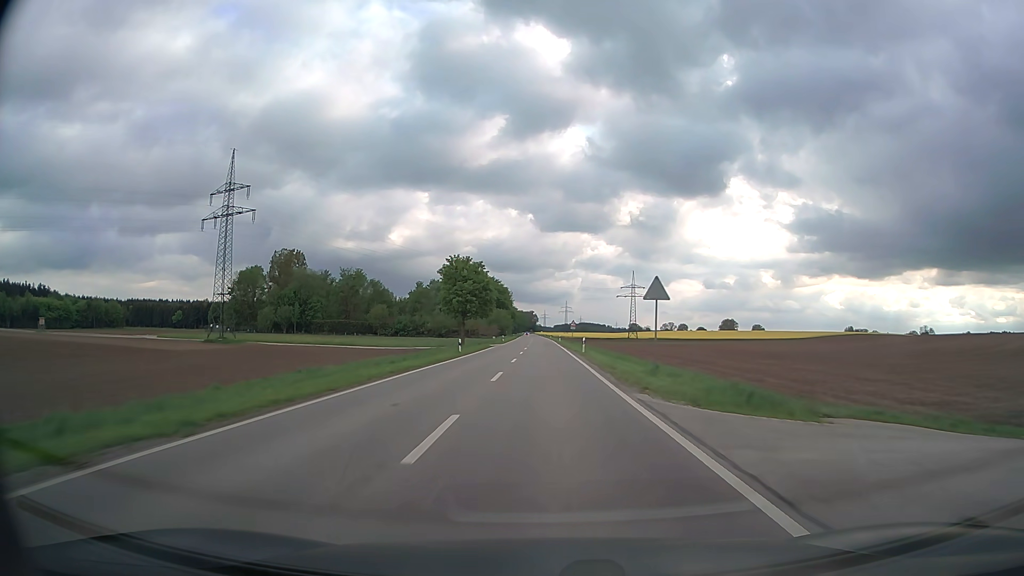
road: secondary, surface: asphalt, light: Day
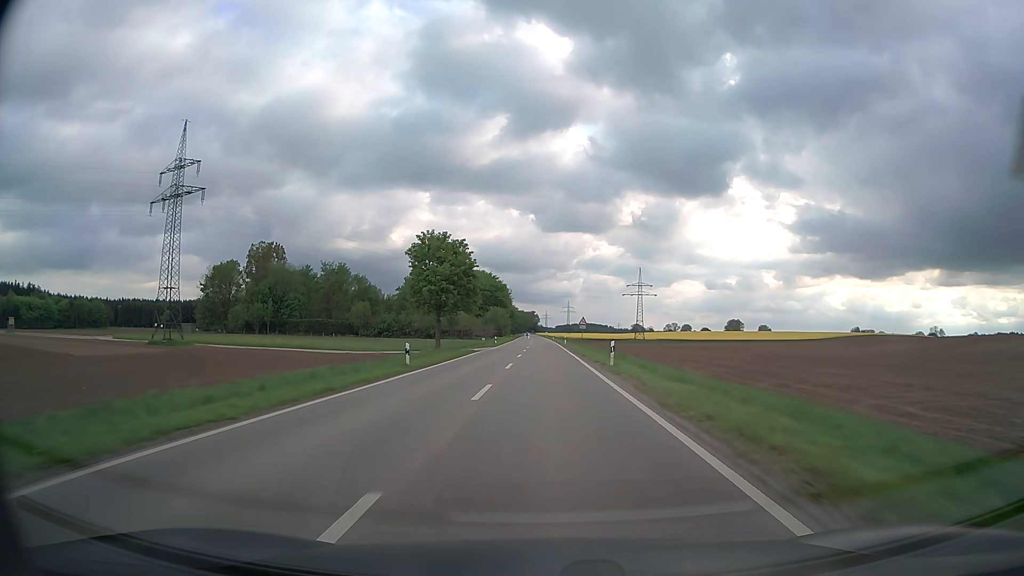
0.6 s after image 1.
(0.0, +17.4) m; 0°
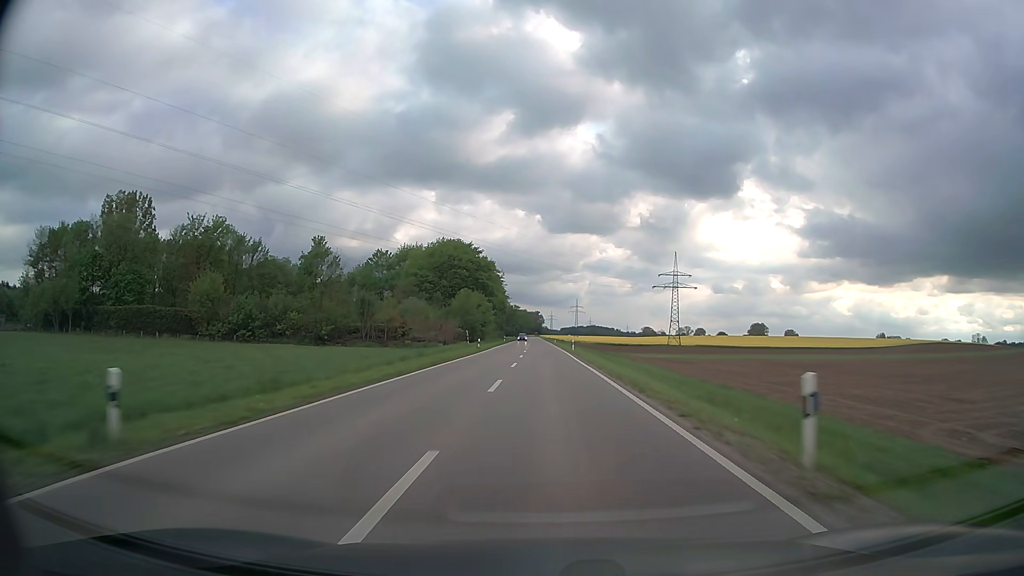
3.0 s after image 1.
(-0.3, +69.7) m; 0°
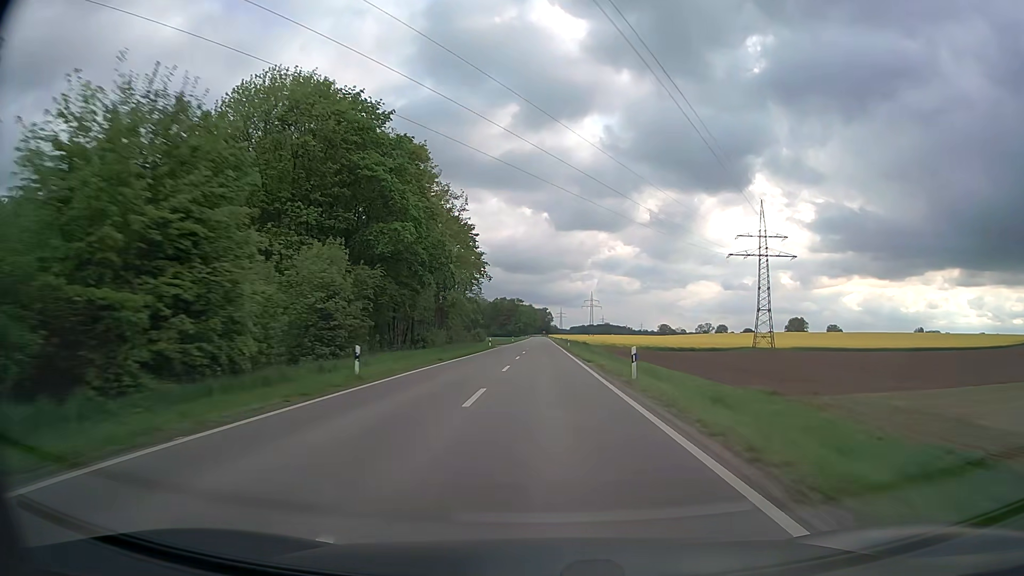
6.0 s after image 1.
(-0.6, +87.1) m; -1°
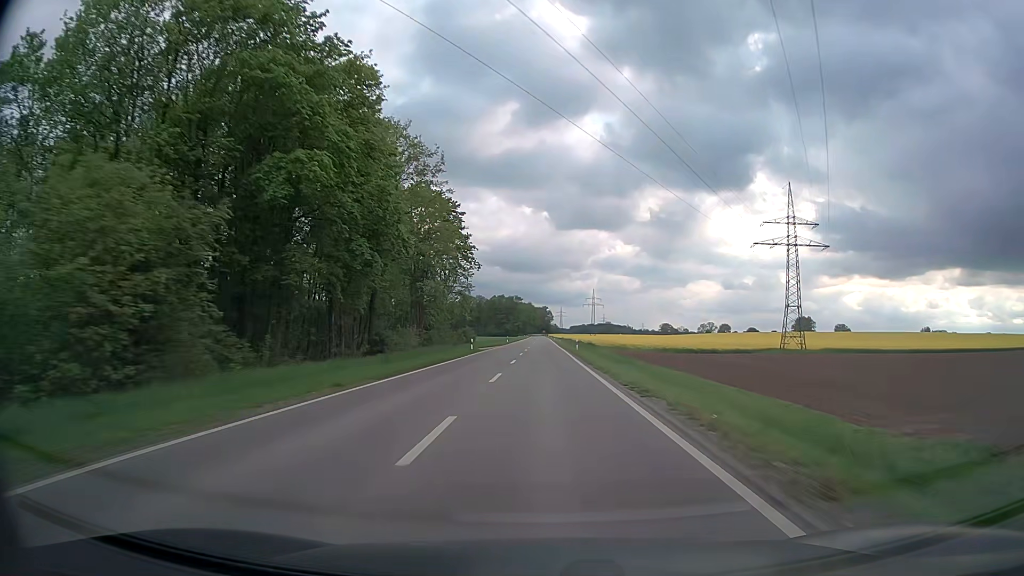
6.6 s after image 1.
(0.0, +17.4) m; 0°
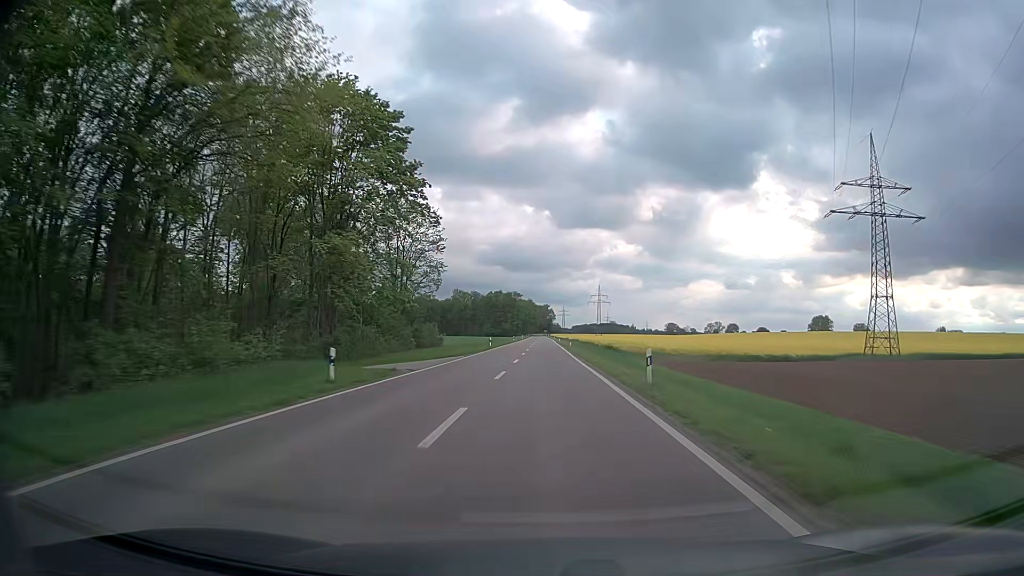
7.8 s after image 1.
(-0.1, +34.9) m; 0°
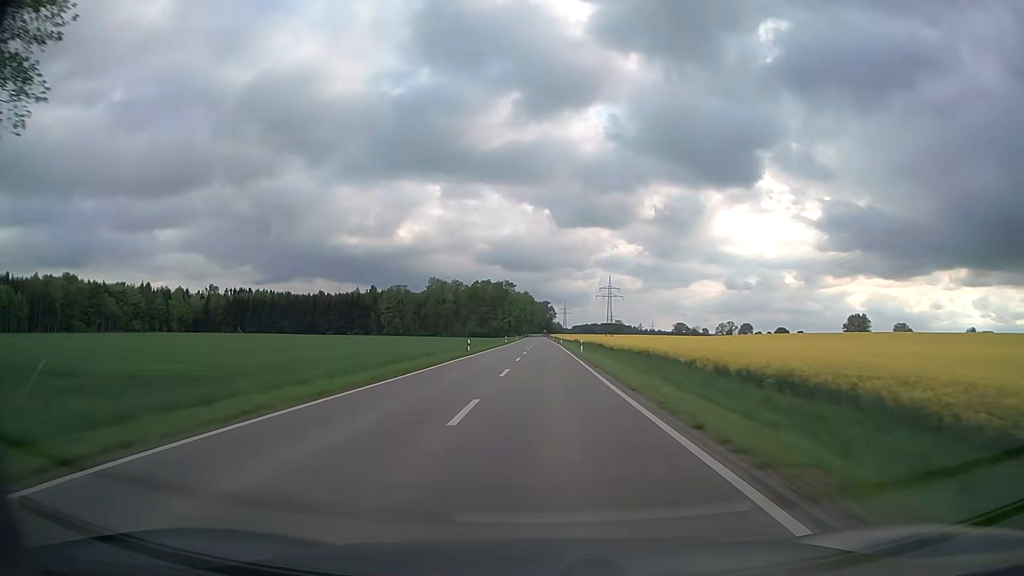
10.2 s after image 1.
(-0.1, +69.7) m; 0°
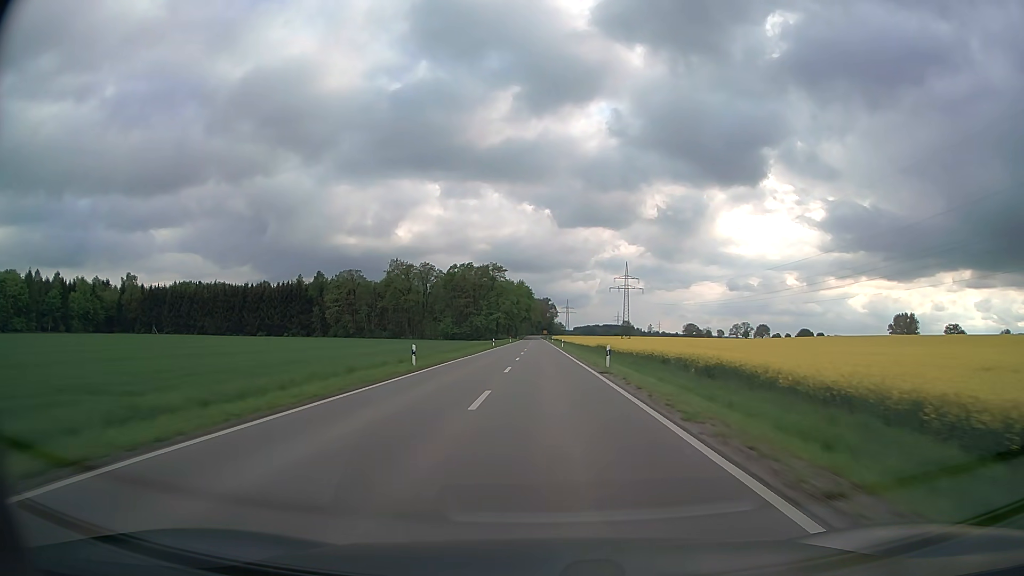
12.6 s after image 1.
(0.0, +69.9) m; 0°
(0, +10) (0, +20) (0, +30) (0, +40) (0, +50) (0, +60) (0, +70) (0, +80) (0, +90) (0, +100) m
